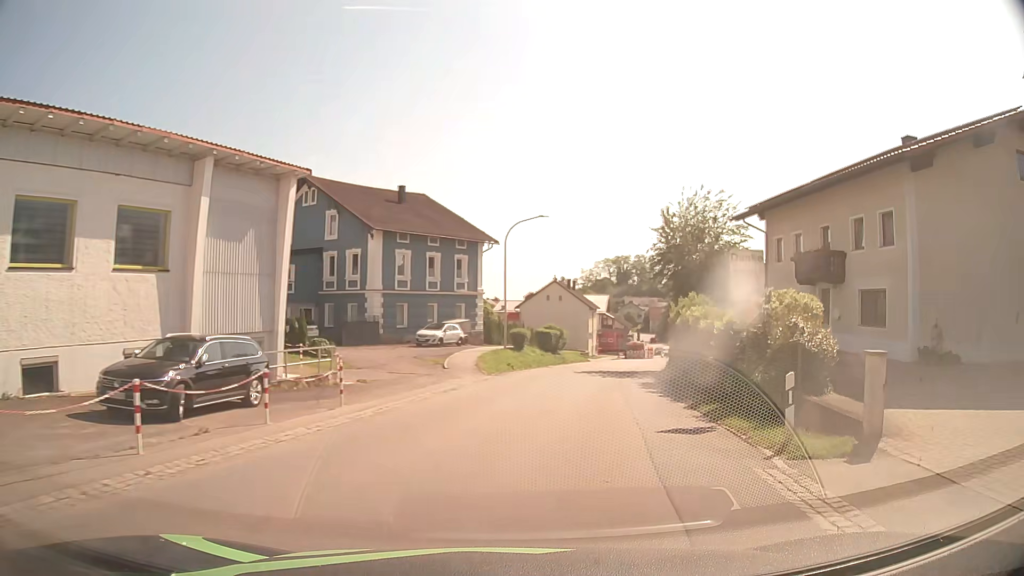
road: secondary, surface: asphalt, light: Day
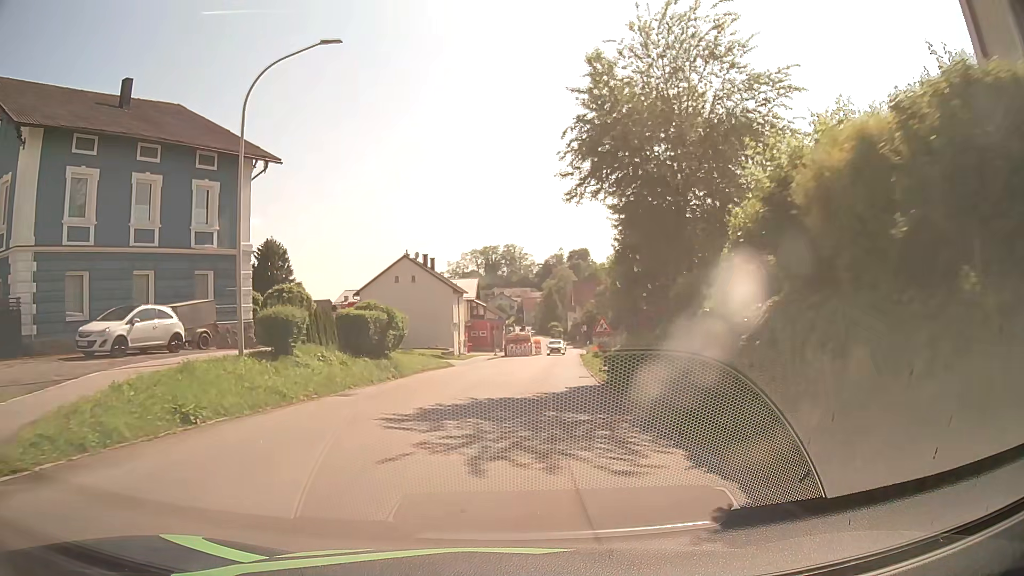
(+3.3, +23.8) m; +12°
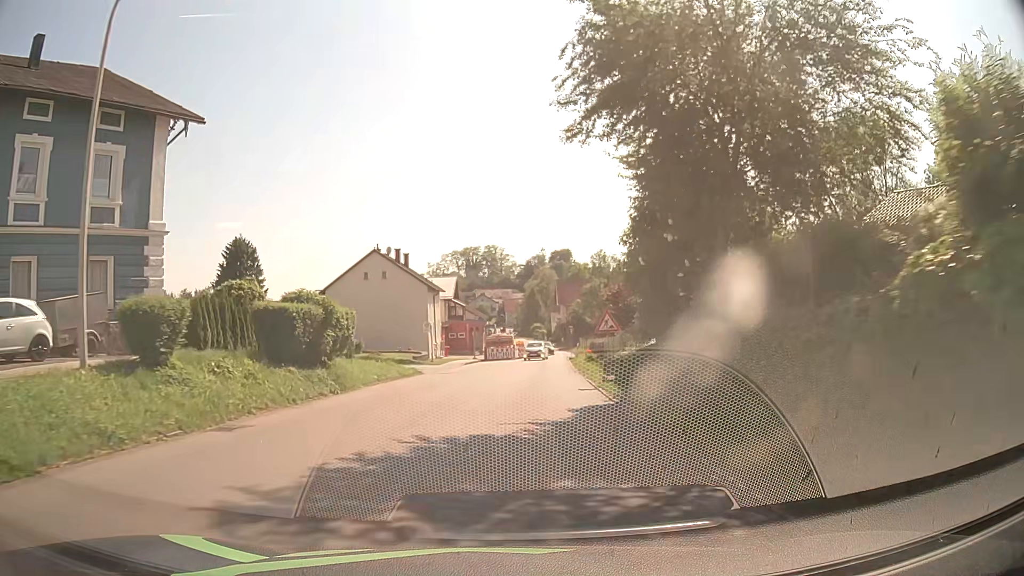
(+0.1, +6.3) m; +1°
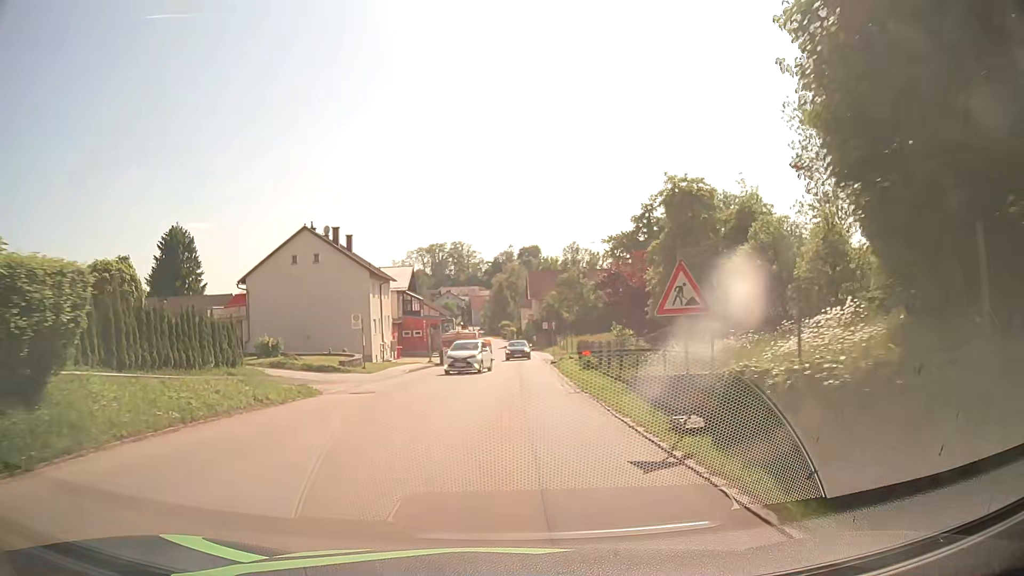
(+0.3, +12.6) m; +2°
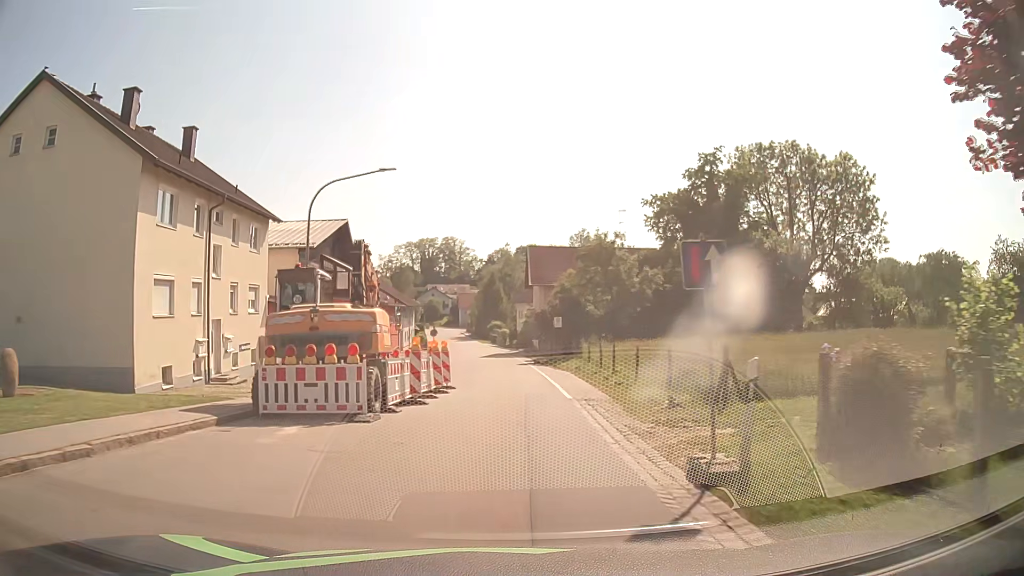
(+0.7, +31.6) m; +1°
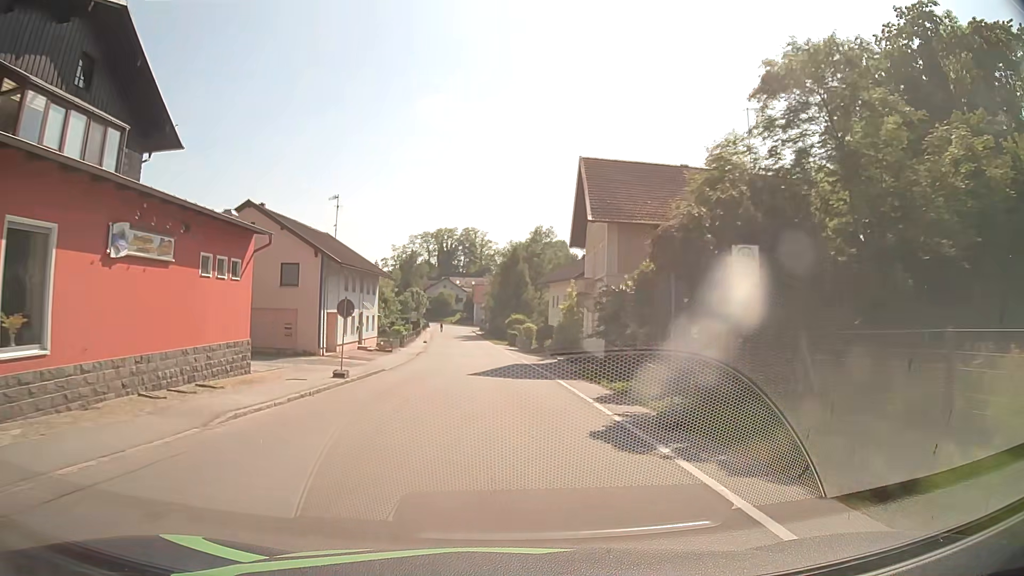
(-0.2, +35.3) m; -2°
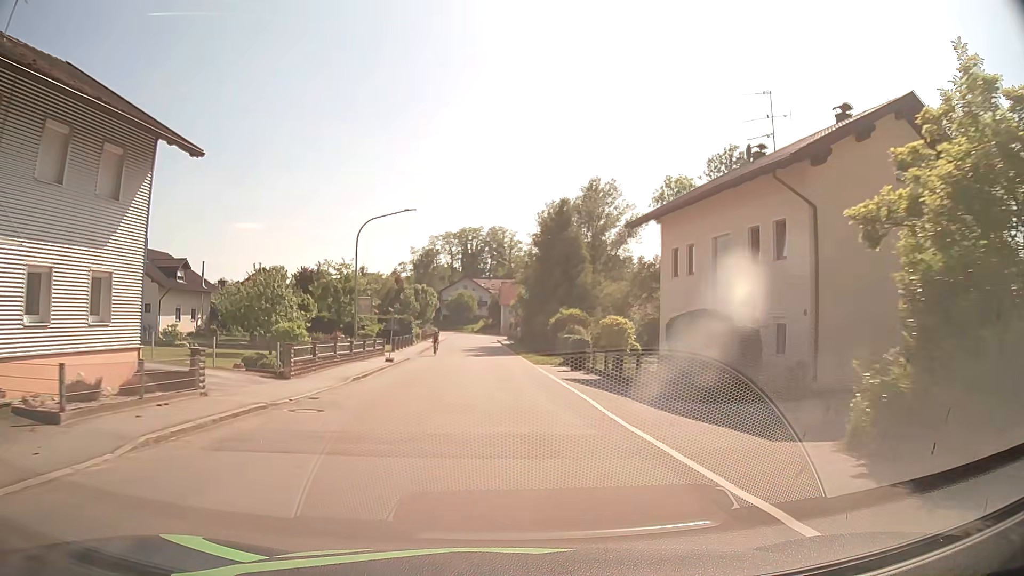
(-0.9, +37.2) m; -2°
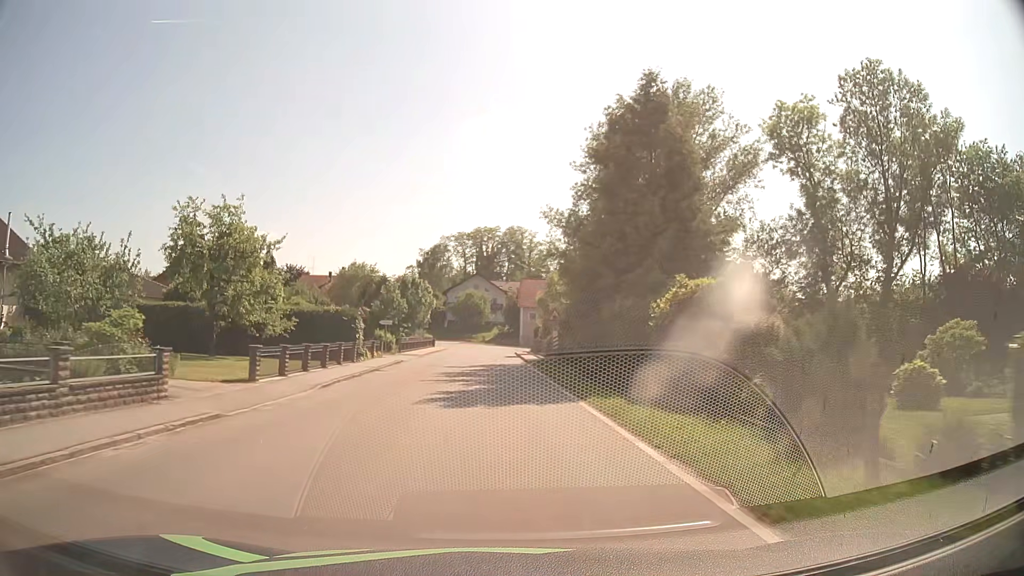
(-0.5, +29.8) m; -2°
(0, +10) (0, +20) (0, +30) (-1, +40) (-1, +50) (-1, +60) (-1, +70) (-2, +80) (-4, +90) (-9, +99) m
